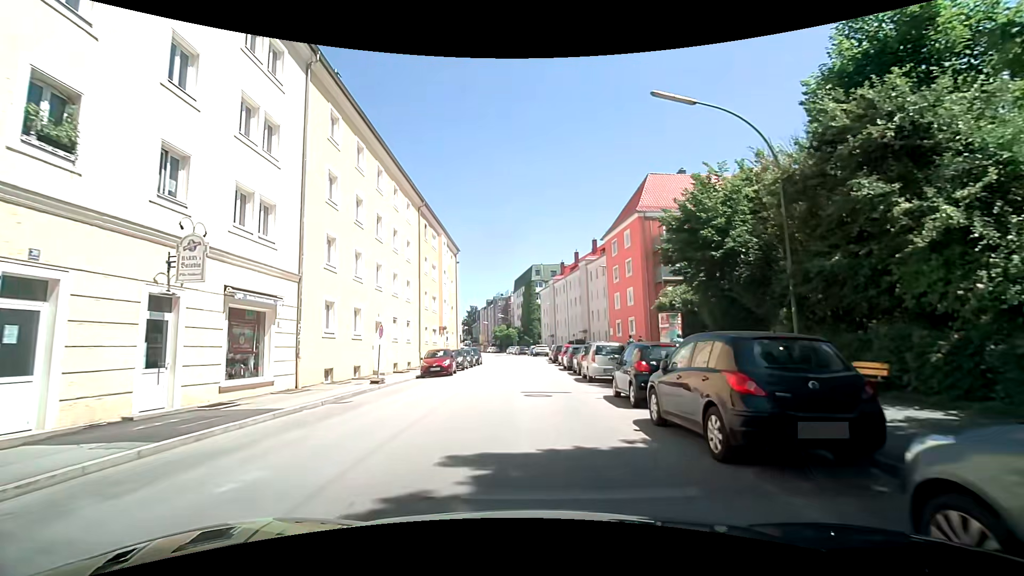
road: tertiary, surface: asphalt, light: Day
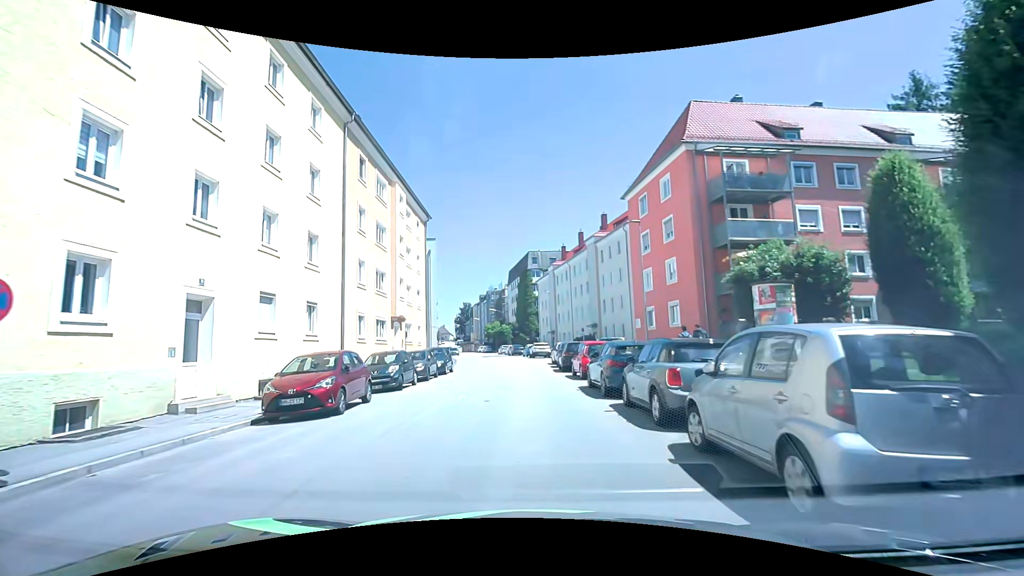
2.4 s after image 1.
(+0.2, +15.3) m; +1°
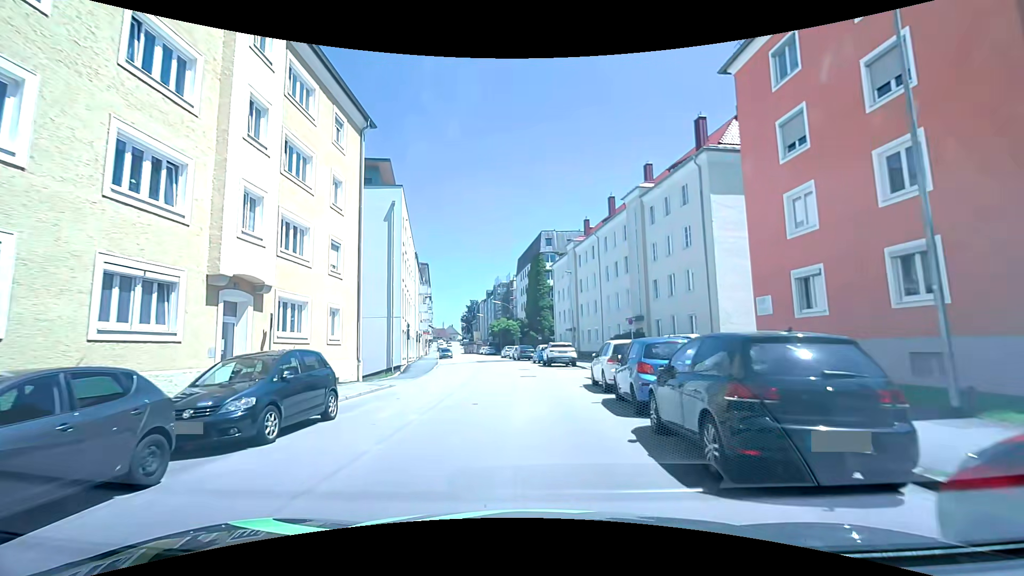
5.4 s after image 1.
(-0.1, +19.5) m; -2°
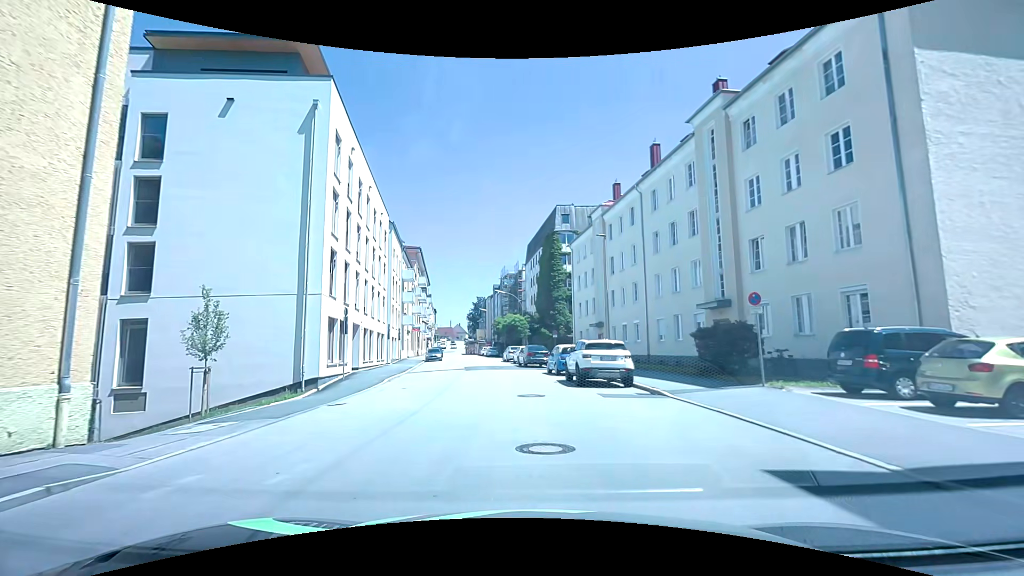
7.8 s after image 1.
(0.0, +15.7) m; 0°
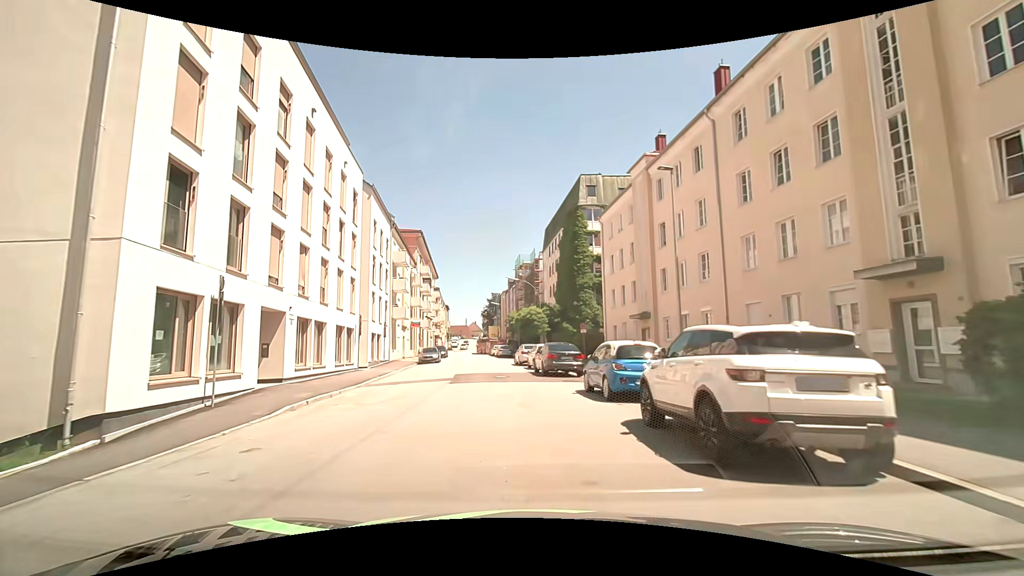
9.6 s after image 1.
(-0.3, +11.5) m; -2°
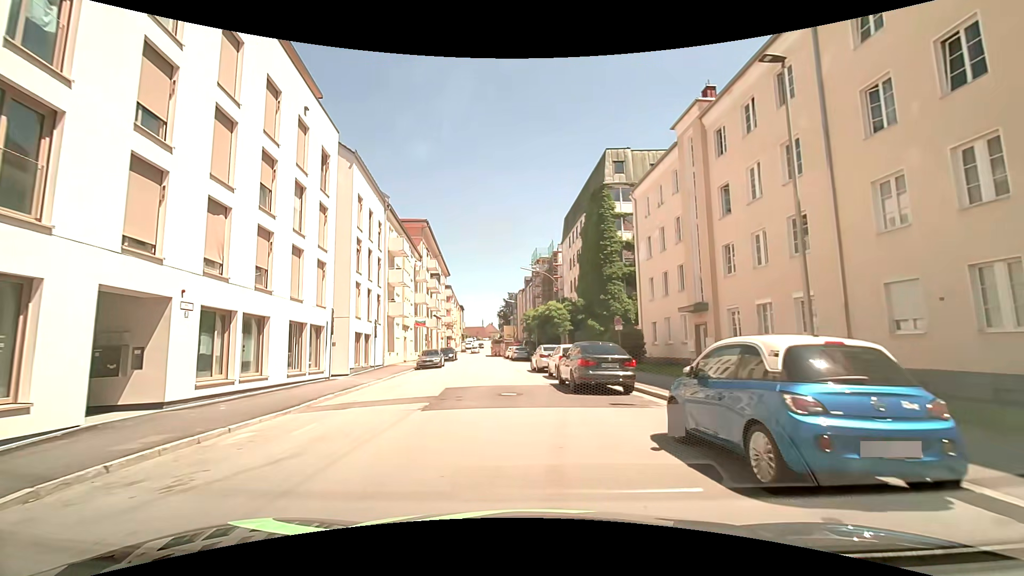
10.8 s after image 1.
(-0.1, +7.4) m; -3°
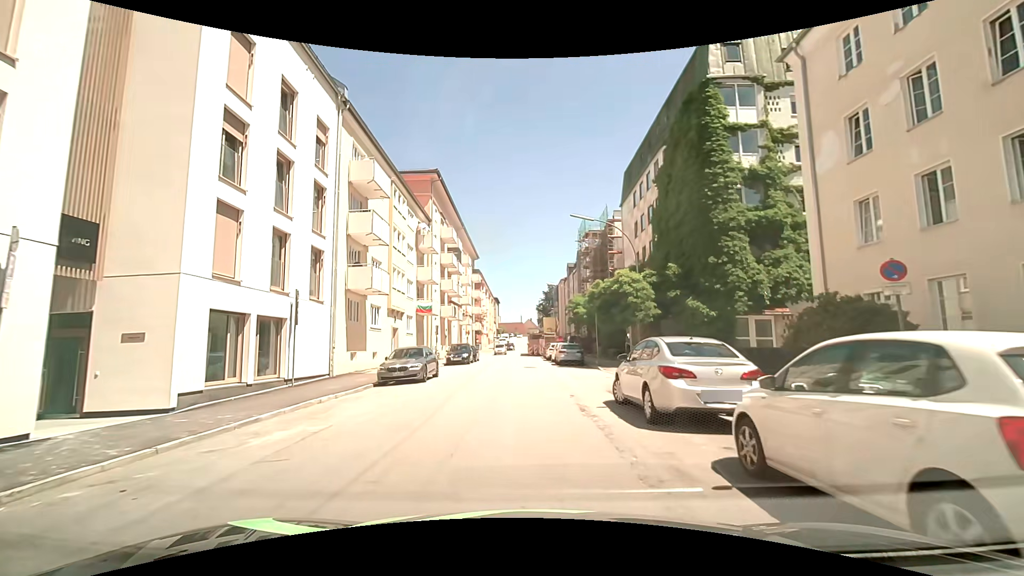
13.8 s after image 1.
(-0.8, +17.9) m; -5°
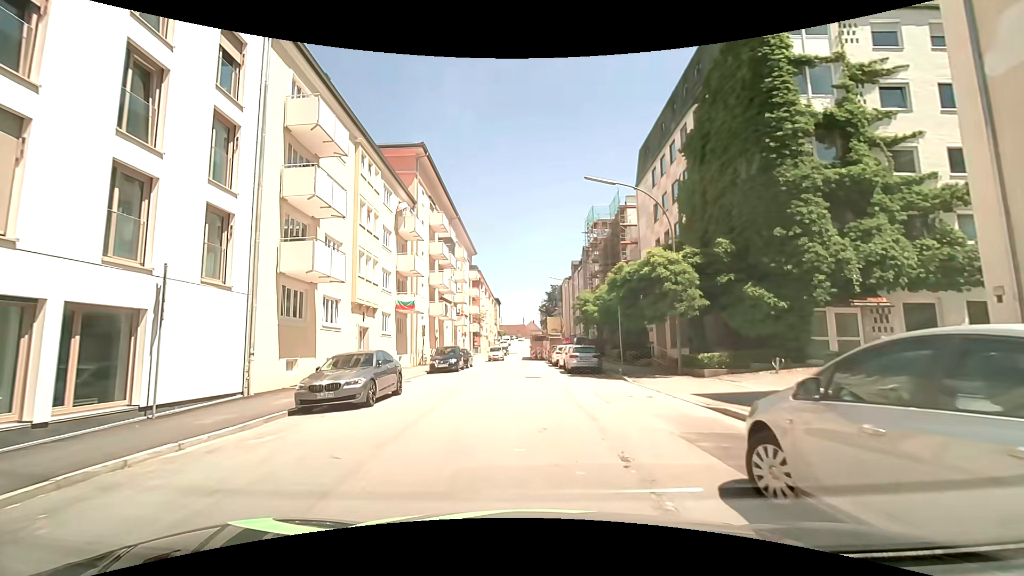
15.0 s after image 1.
(+0.1, +6.9) m; 0°
(0, +10) (0, +20) (0, +30) (0, +40) (-1, +50) (-1, +60) (-2, +70) (-1, +80) (0, +90) (0, +100) m
